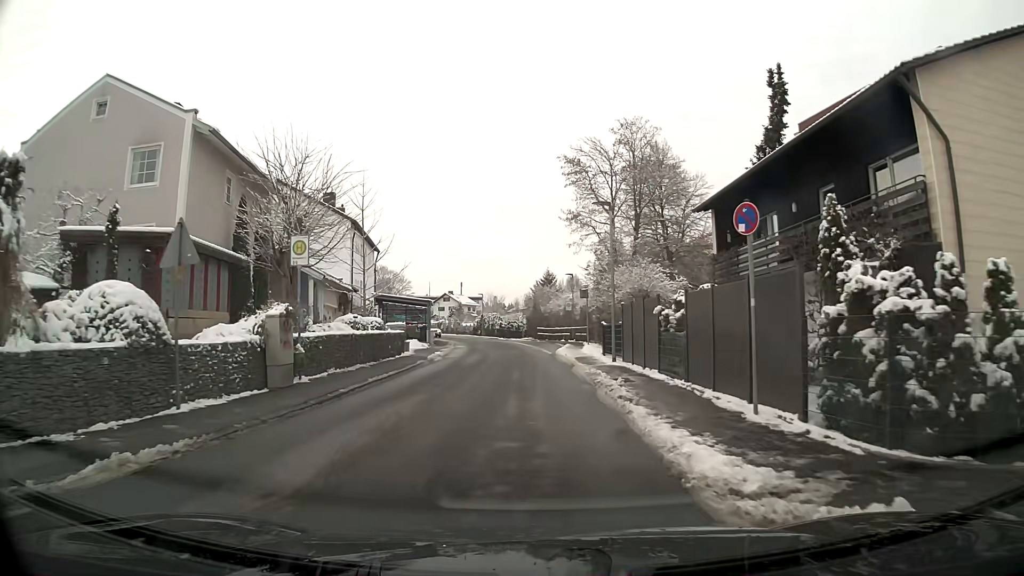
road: residential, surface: asphalt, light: Day
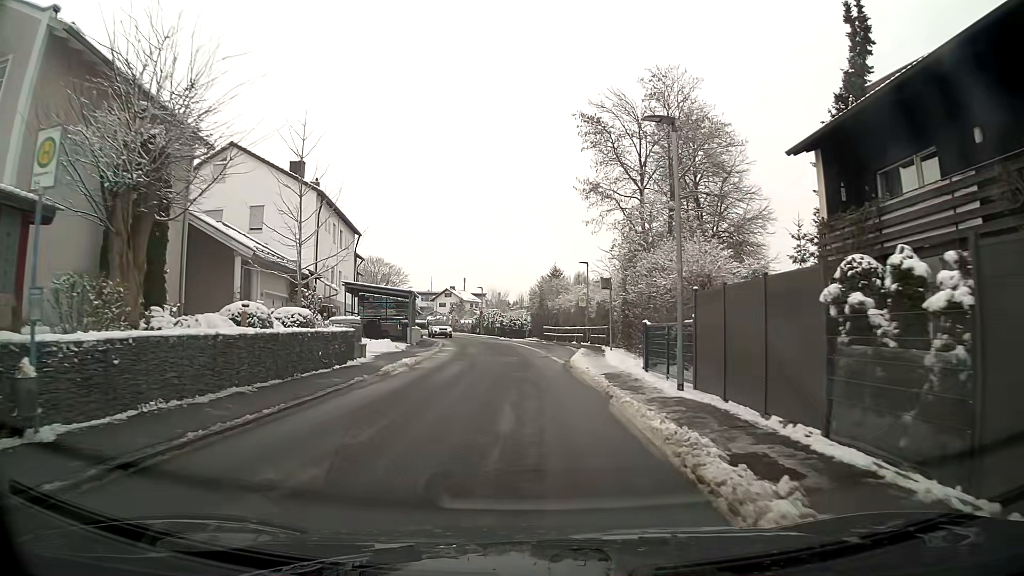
(-0.1, +9.1) m; -1°
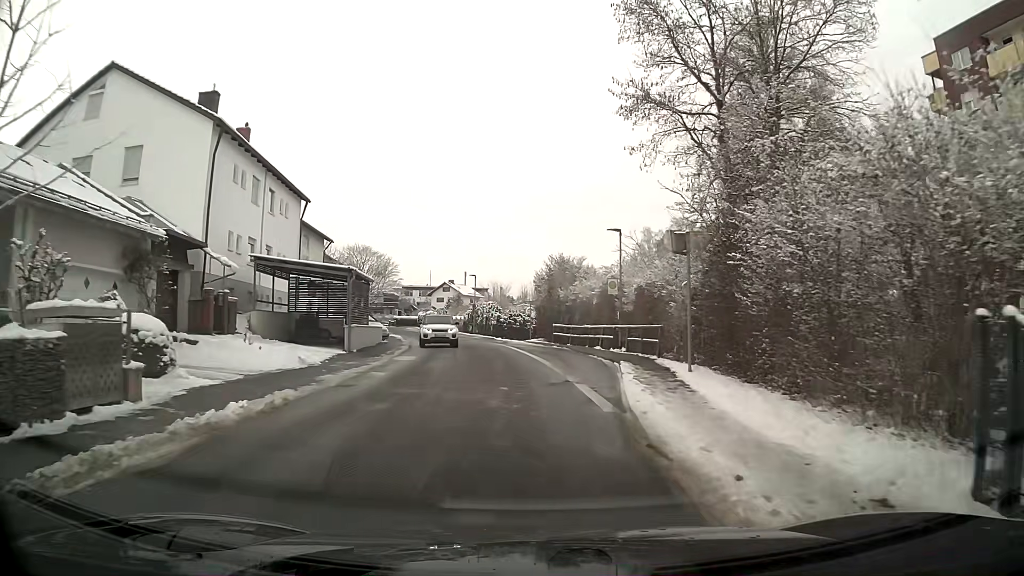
(0.0, +14.0) m; 0°
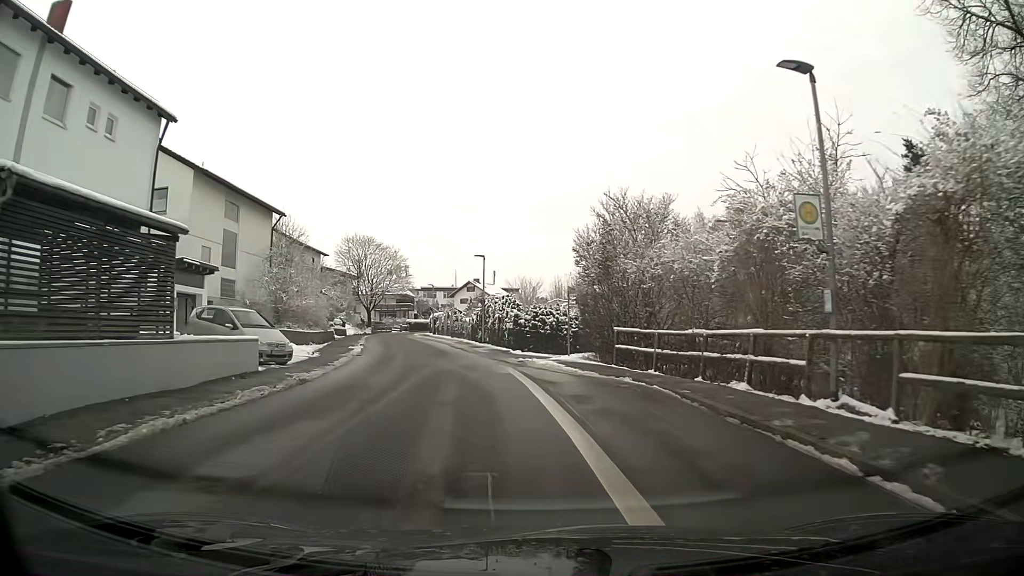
(-0.4, +19.1) m; -4°
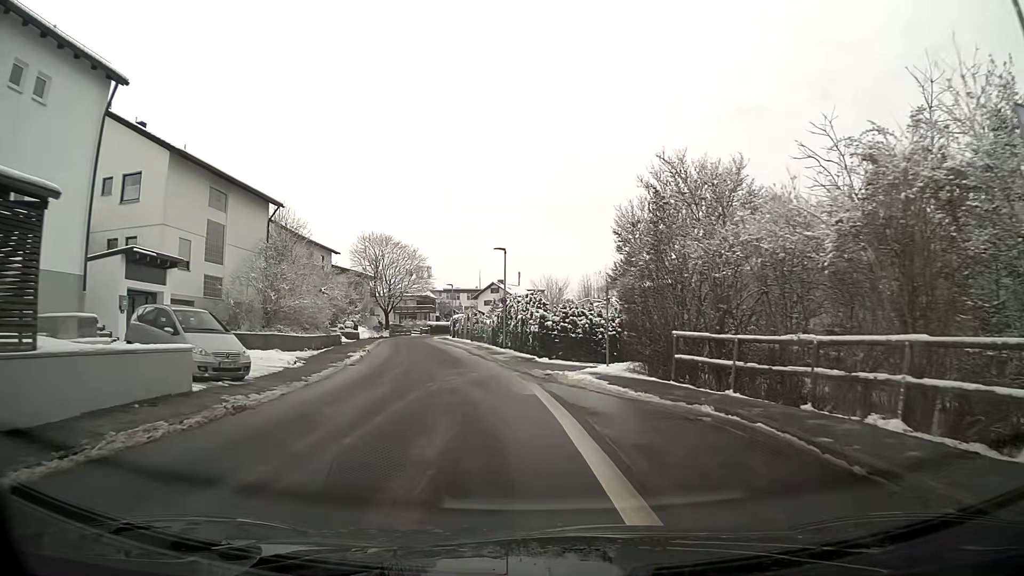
(-0.1, +4.8) m; -3°
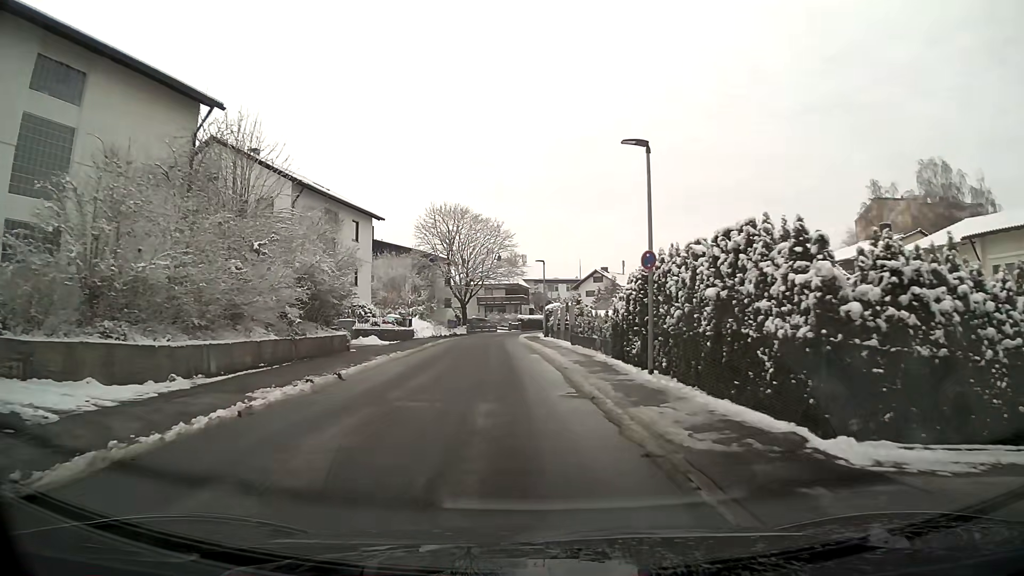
(-1.4, +19.3) m; -7°
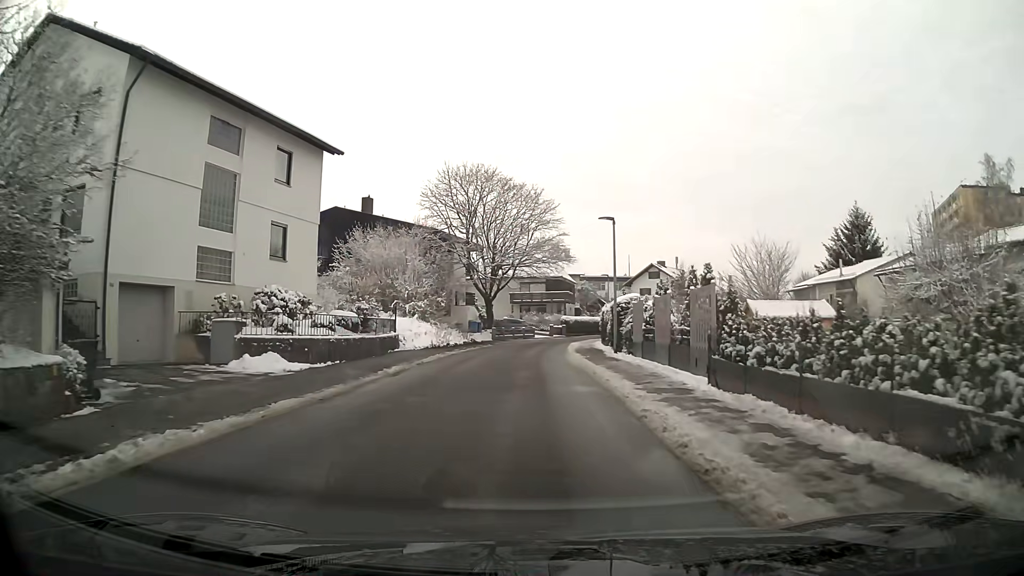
(-0.7, +19.5) m; -3°
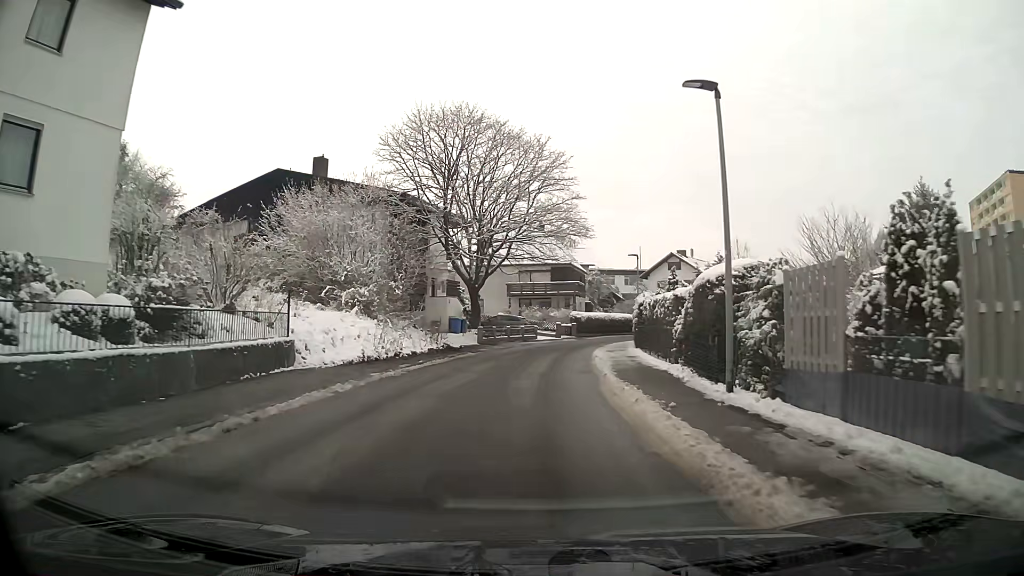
(0.0, +14.7) m; 0°
